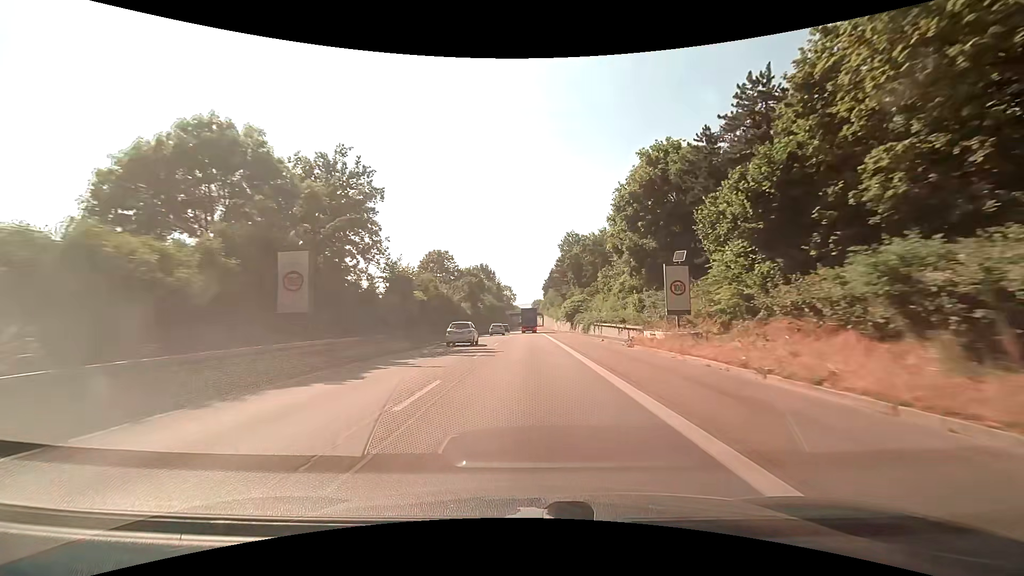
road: trunk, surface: asphalt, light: Day
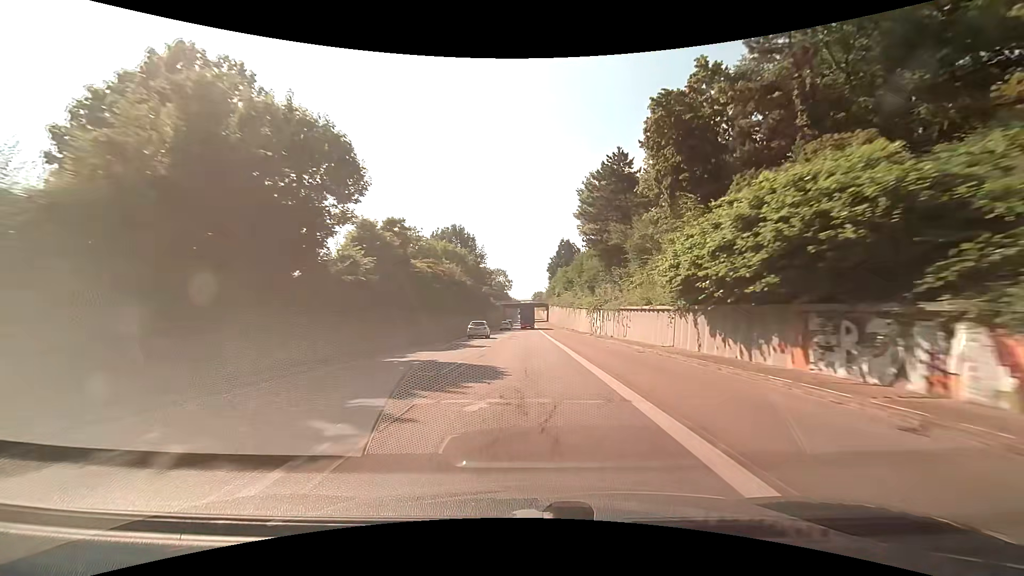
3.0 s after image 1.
(+0.3, +63.5) m; 0°
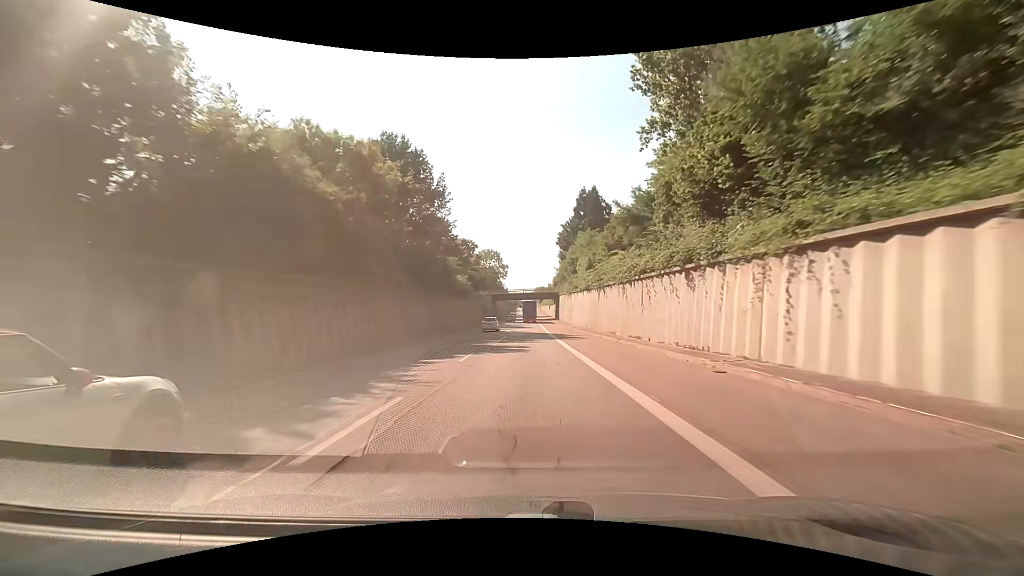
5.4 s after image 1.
(-0.1, +53.9) m; 0°
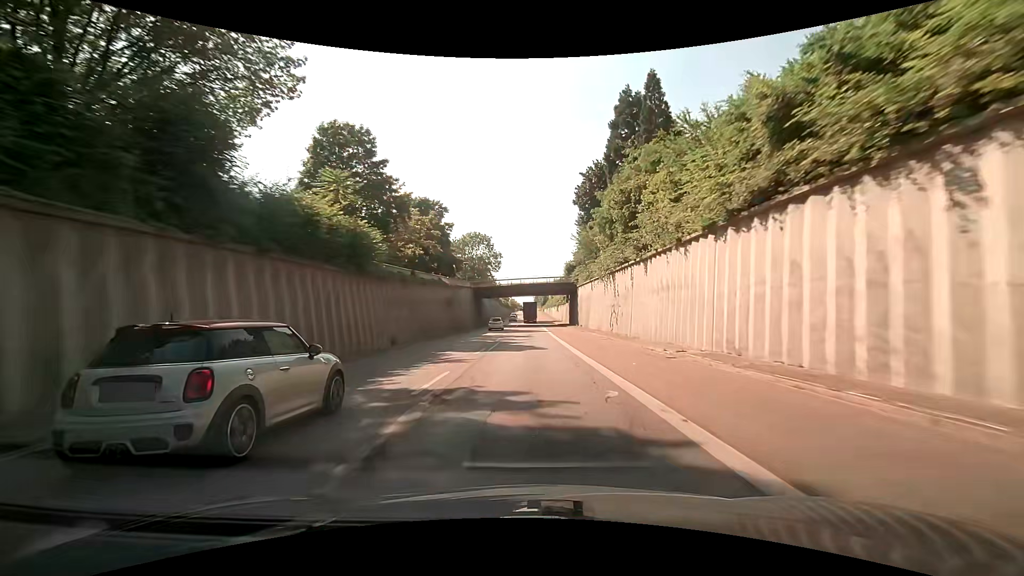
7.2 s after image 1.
(+0.1, +41.4) m; +1°
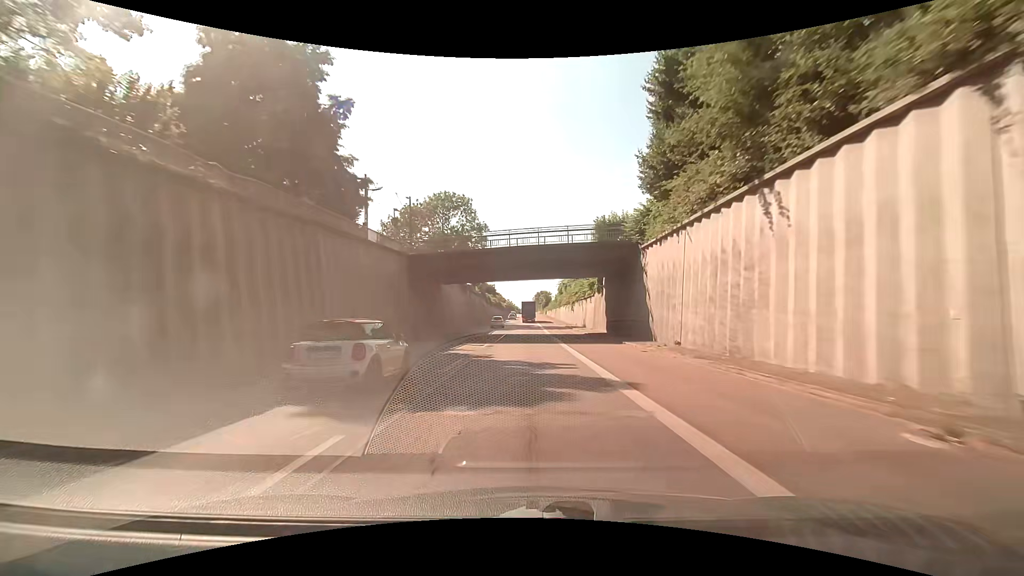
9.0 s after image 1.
(-0.1, +41.5) m; -1°
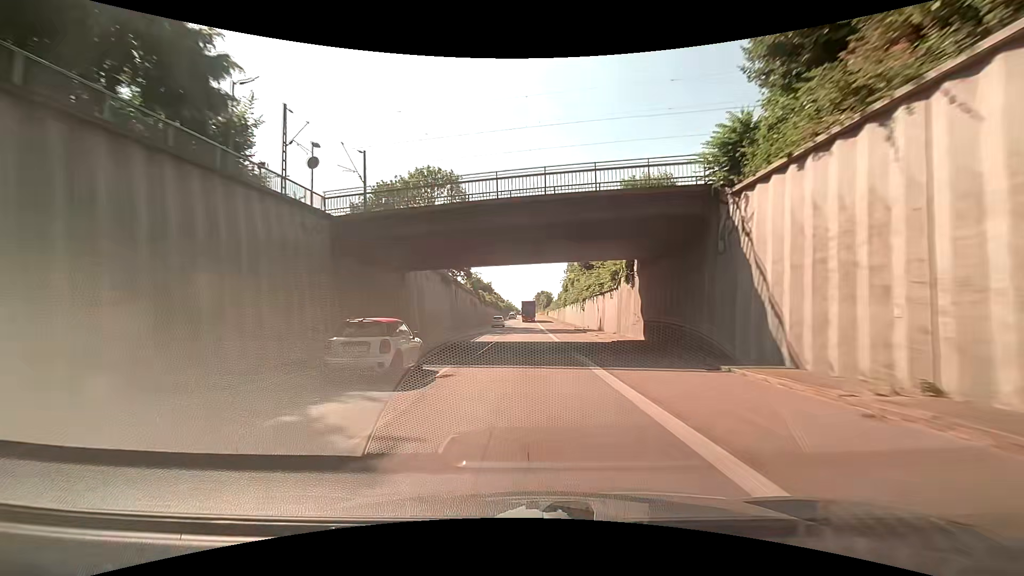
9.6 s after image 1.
(+0.1, +13.9) m; +1°
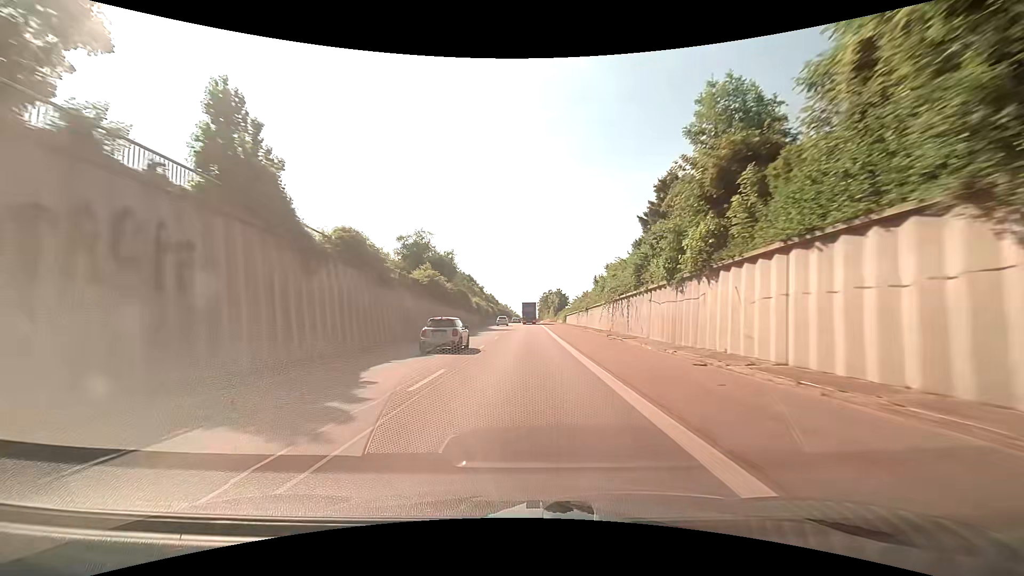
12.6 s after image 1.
(-0.5, +70.2) m; -1°
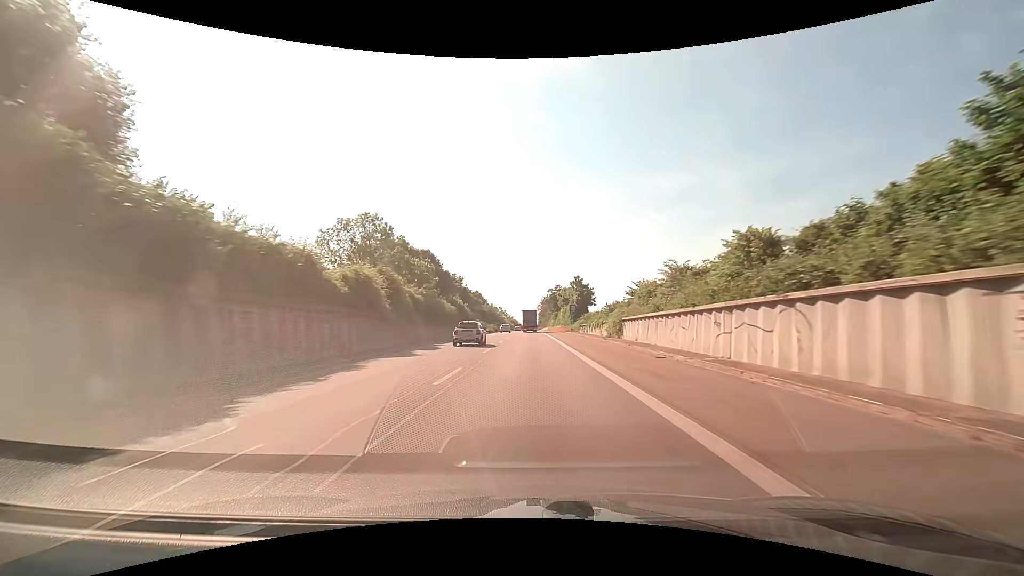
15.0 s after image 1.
(-0.1, +55.9) m; 0°
(0, +10) (0, +20) (0, +30) (0, +40) (0, +50) (0, +60) (0, +70) (0, +80) (0, +90) (0, +100) m
